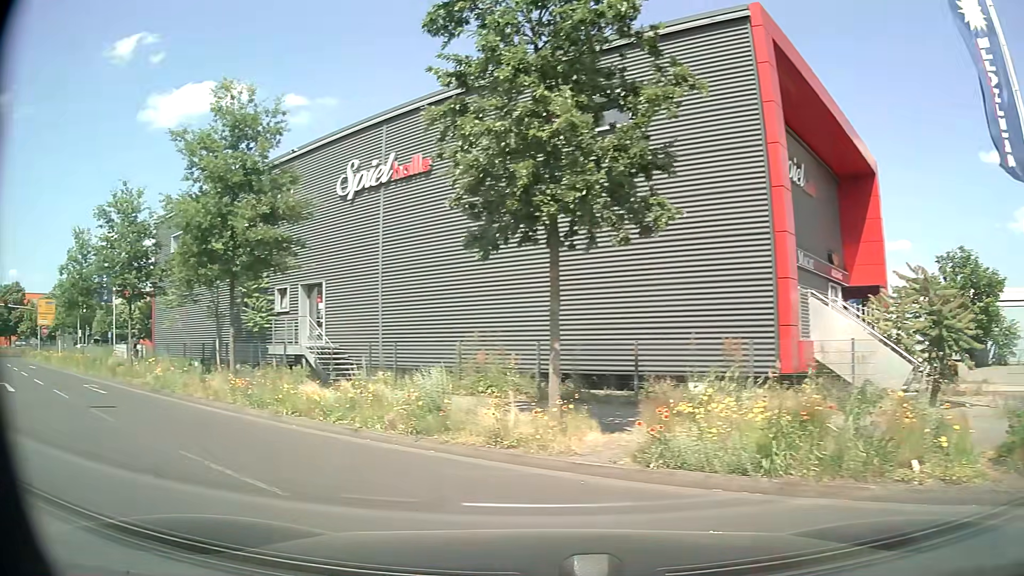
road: service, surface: asphalt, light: Day
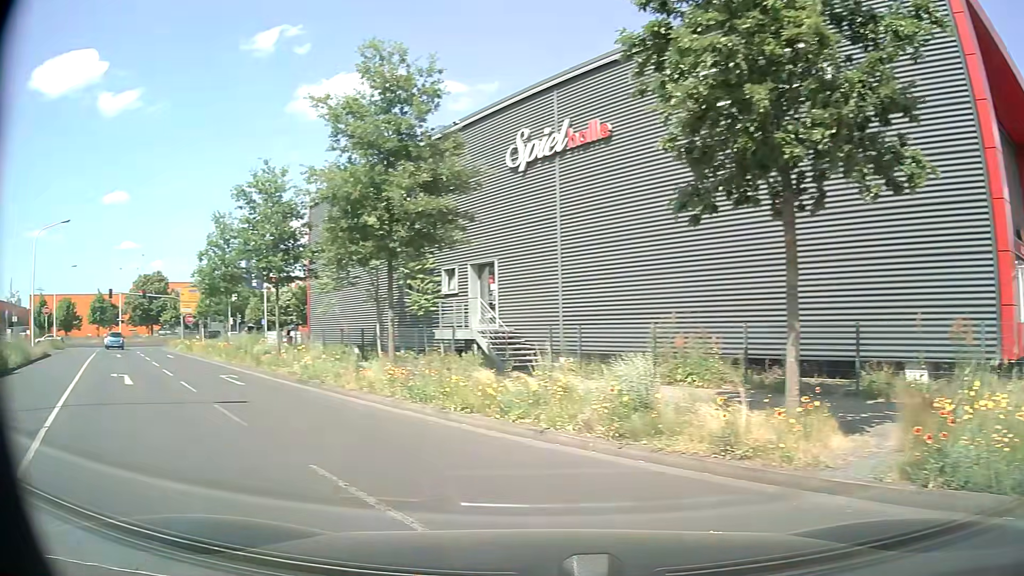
(-0.2, +2.0) m; -11°
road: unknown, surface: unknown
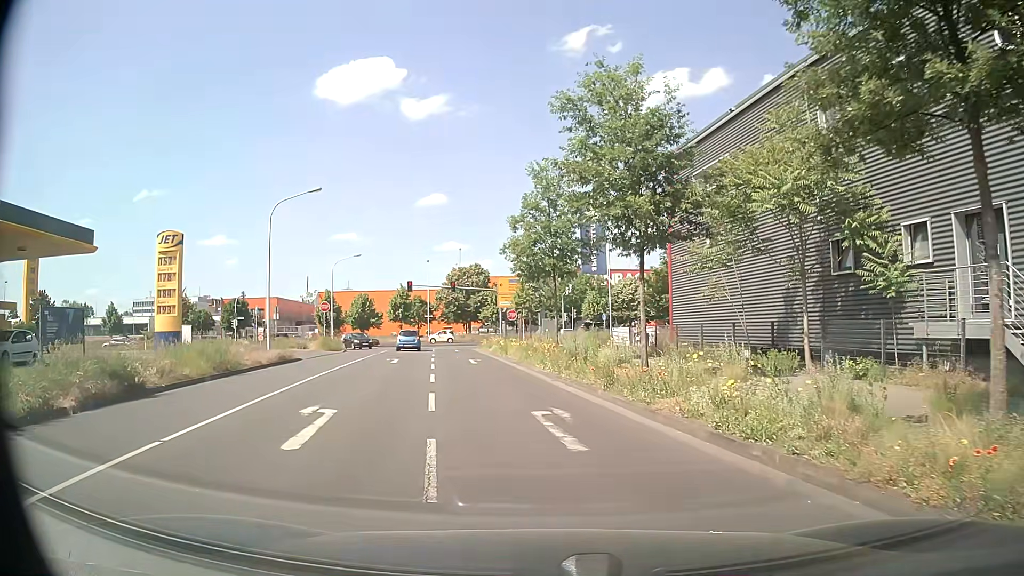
(-4.2, +9.8) m; -30°
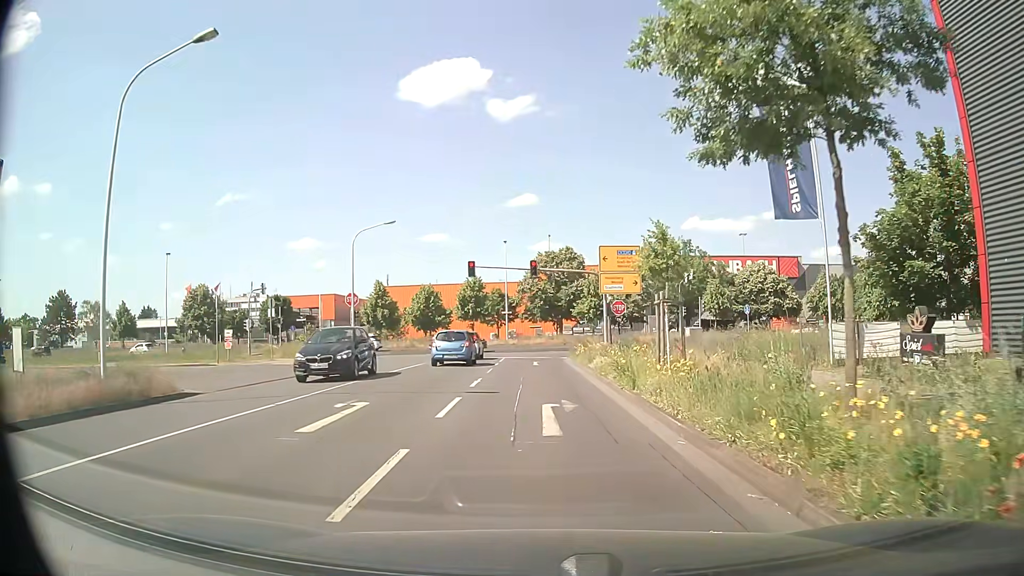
(-1.6, +18.6) m; -8°
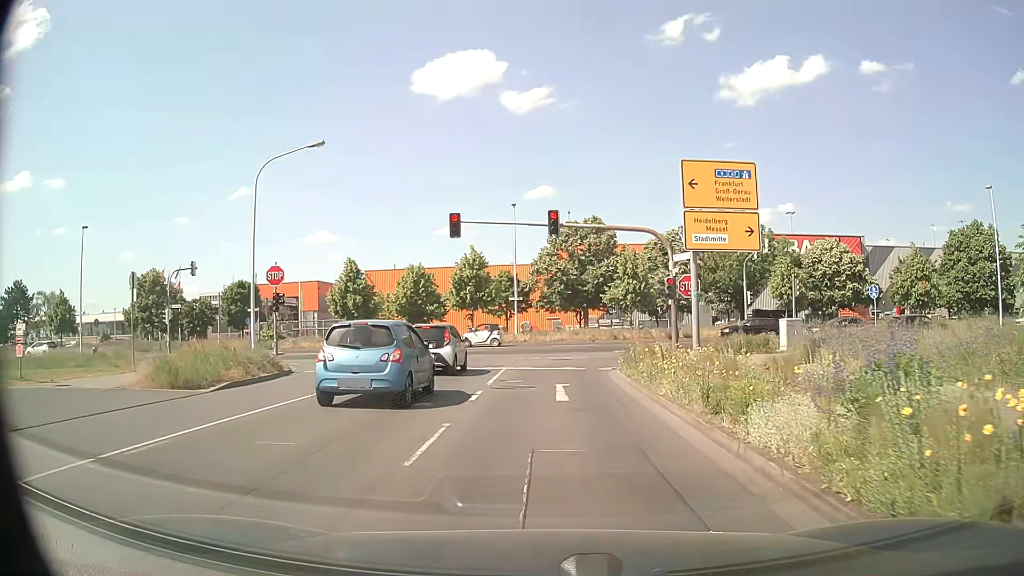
(-0.2, +15.8) m; -1°
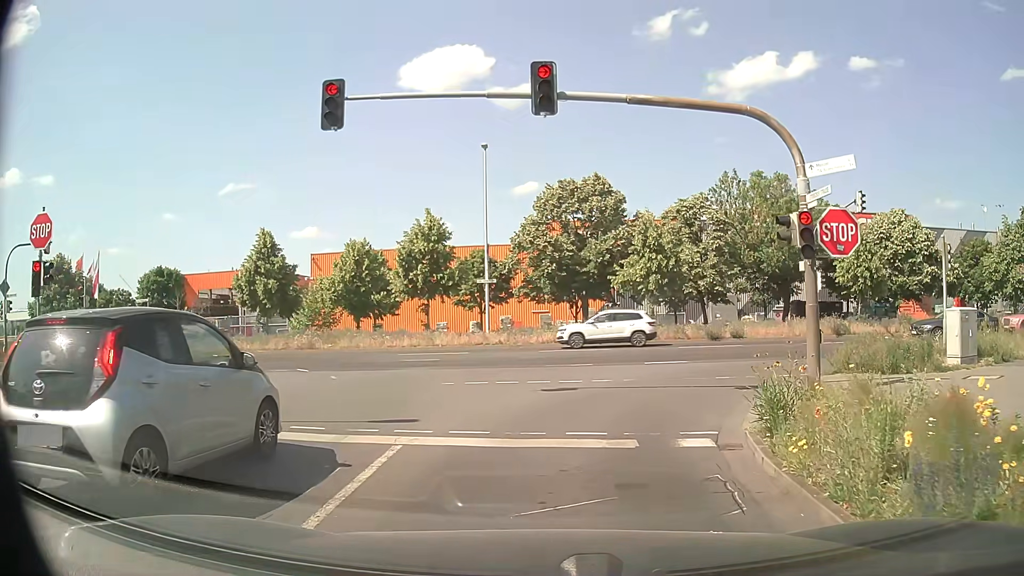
(+0.1, +14.6) m; +1°
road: tertiary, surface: asphalt
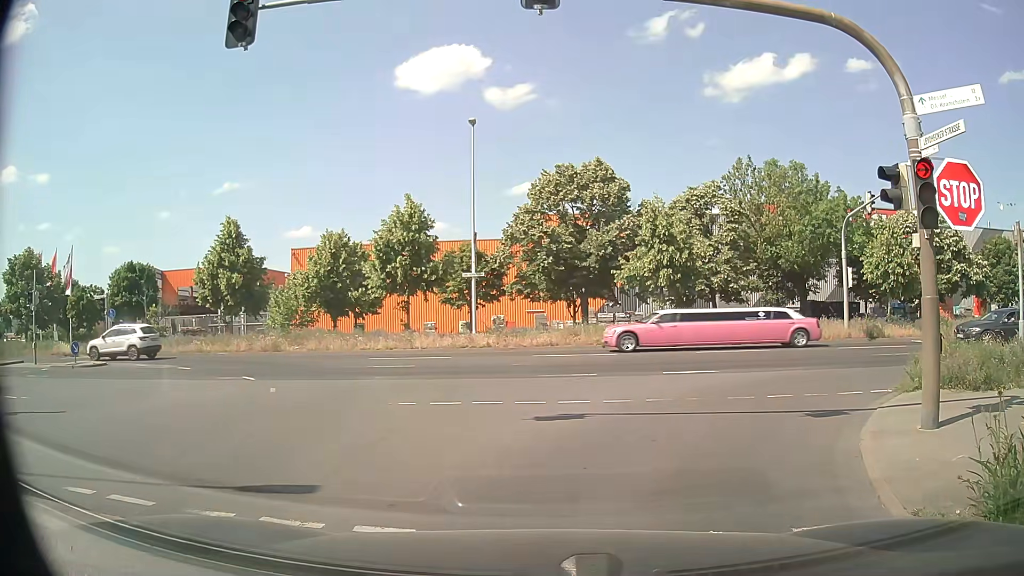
(0.0, +3.8) m; -1°
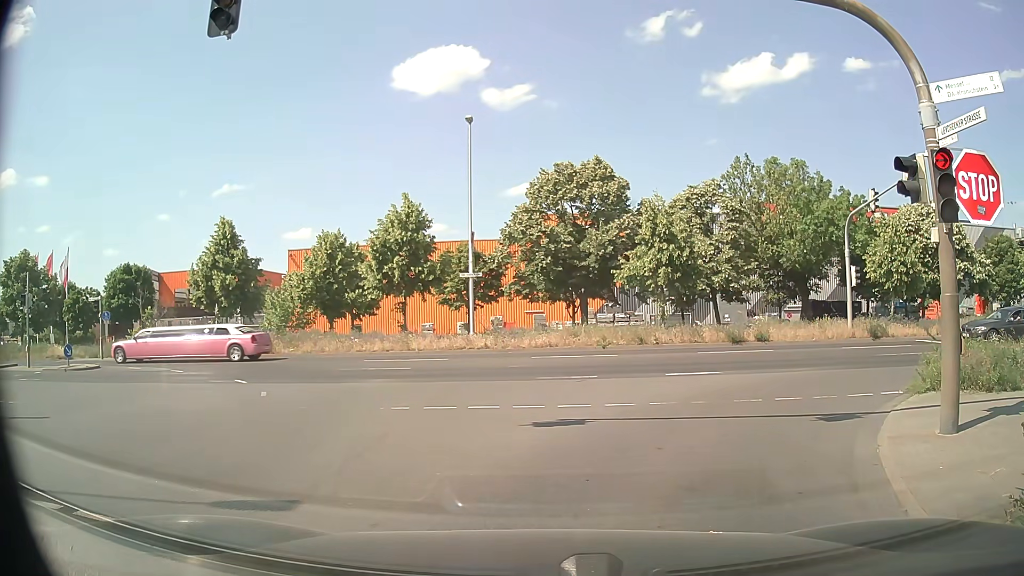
(0.0, +0.5) m; 0°
